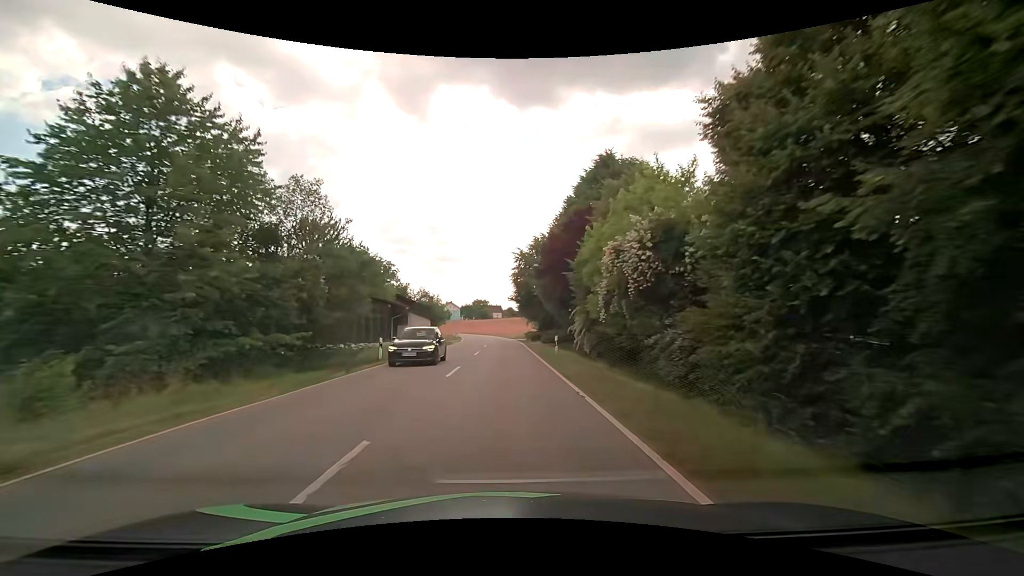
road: tertiary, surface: asphalt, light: Day
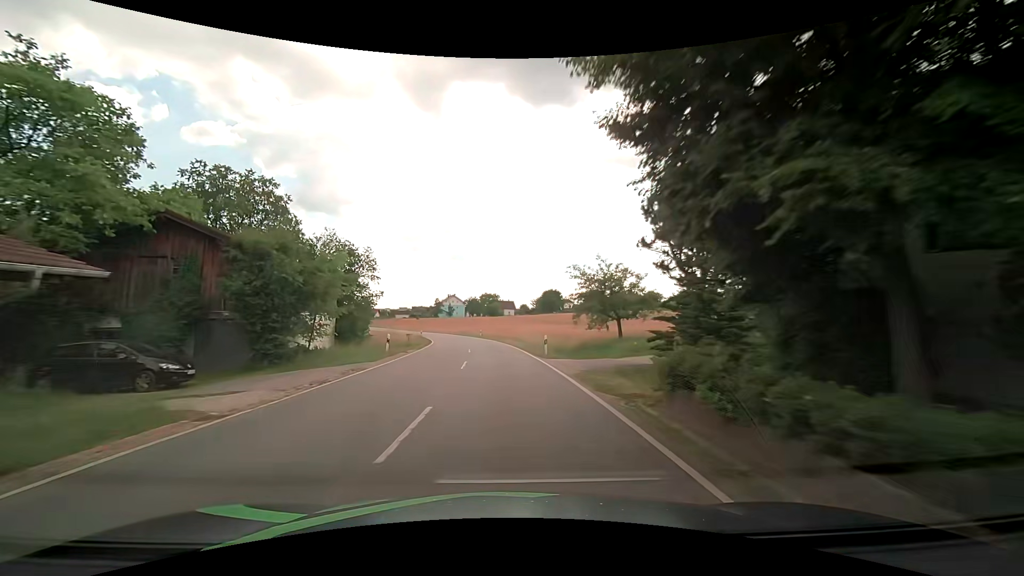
(-0.5, +45.5) m; -2°
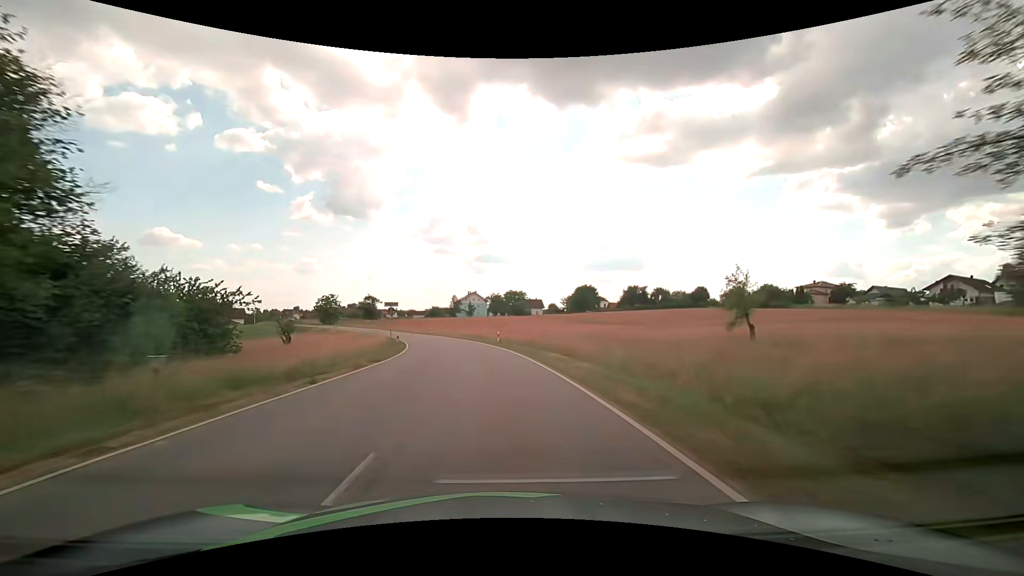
(-0.6, +27.4) m; -3°
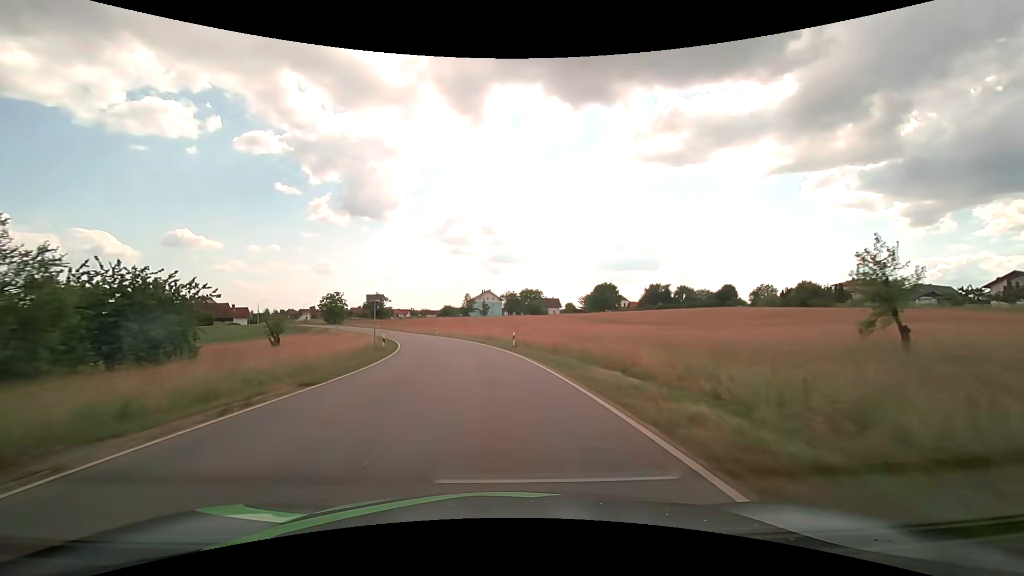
(-0.1, +9.1) m; -2°
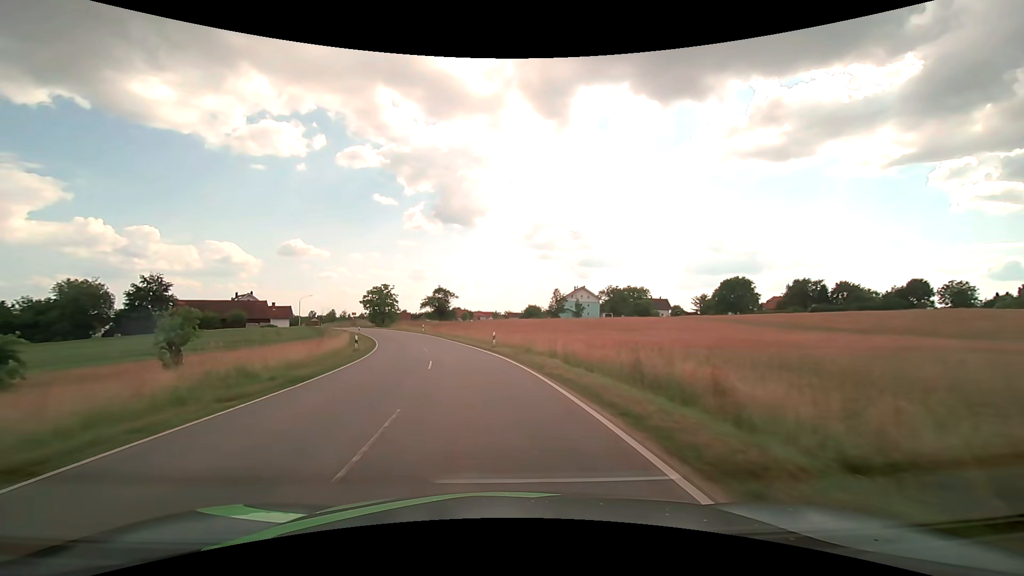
(-2.8, +36.3) m; -10°
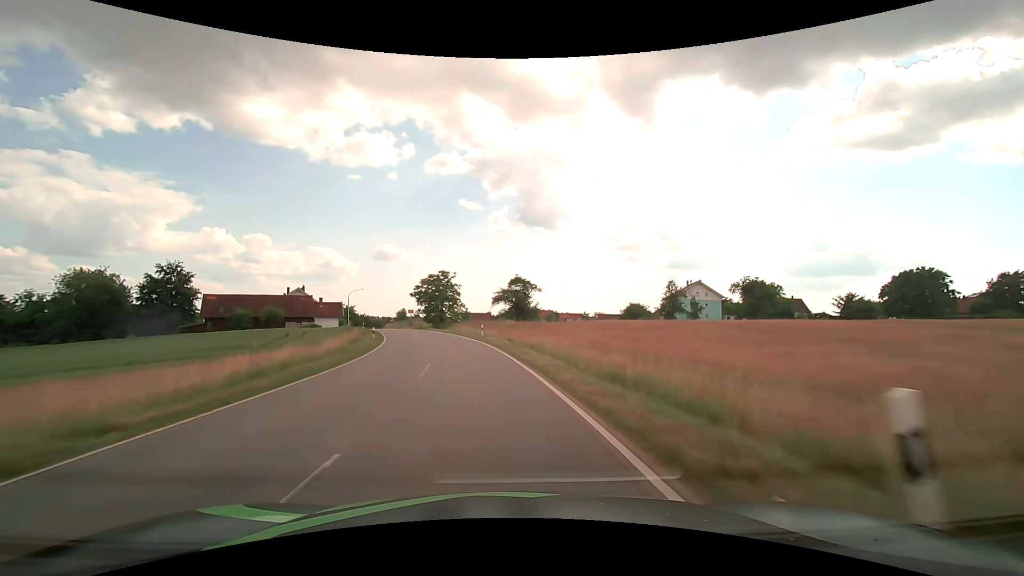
(-2.3, +27.1) m; -10°
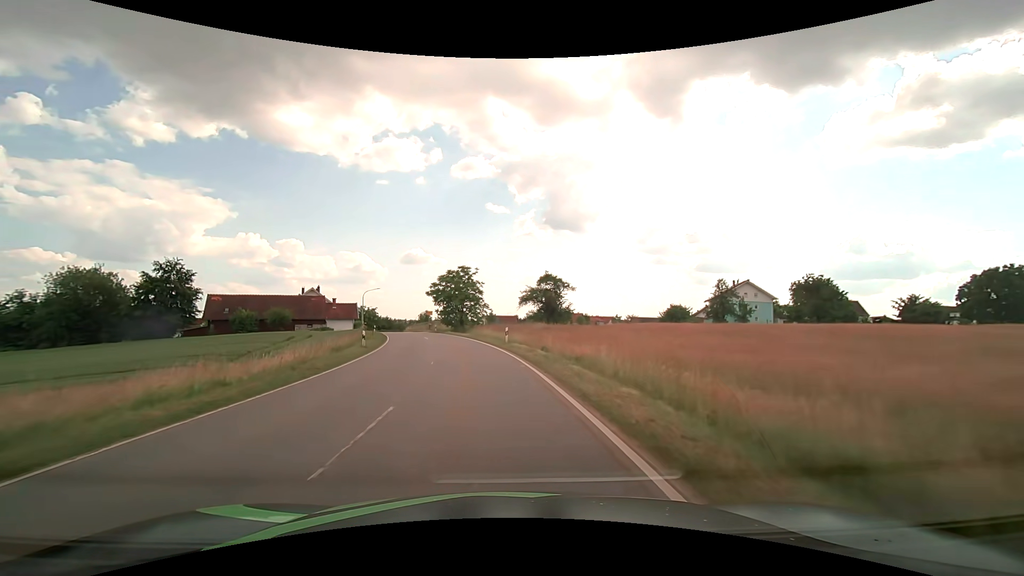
(-0.2, +9.1) m; -3°
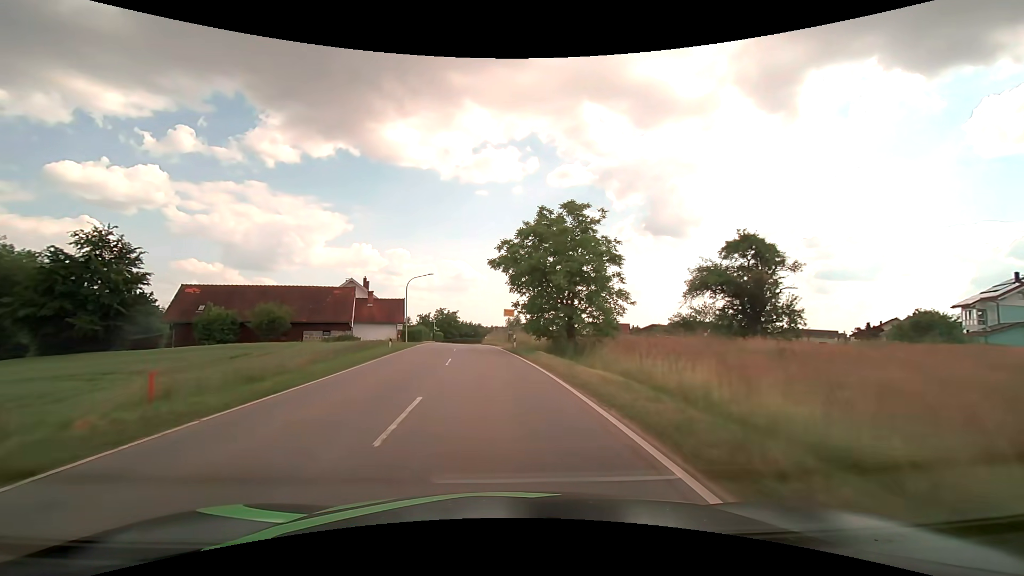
(-3.5, +35.0) m; -11°
